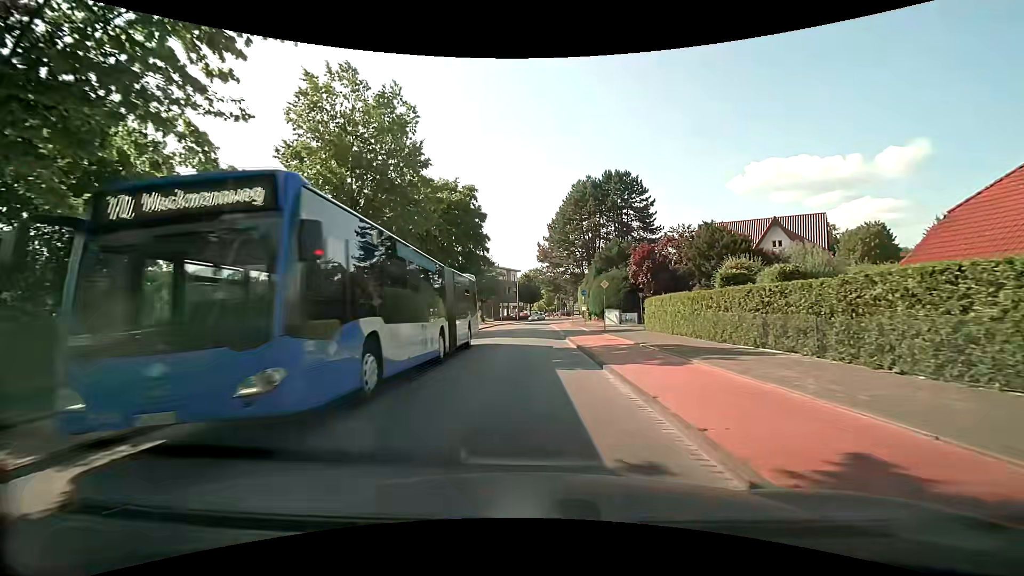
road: tertiary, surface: asphalt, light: Day
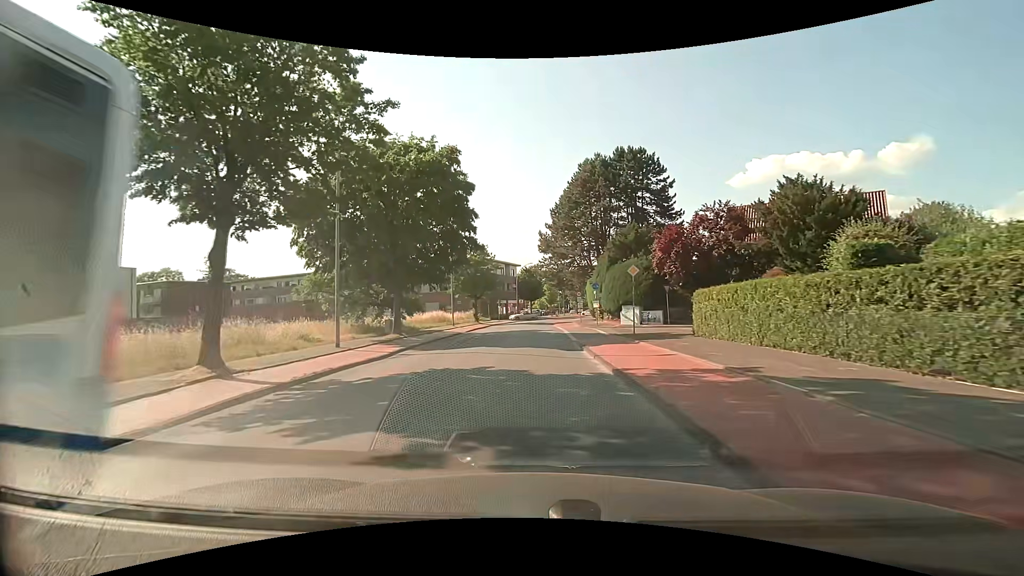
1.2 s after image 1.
(0.0, +8.8) m; -1°
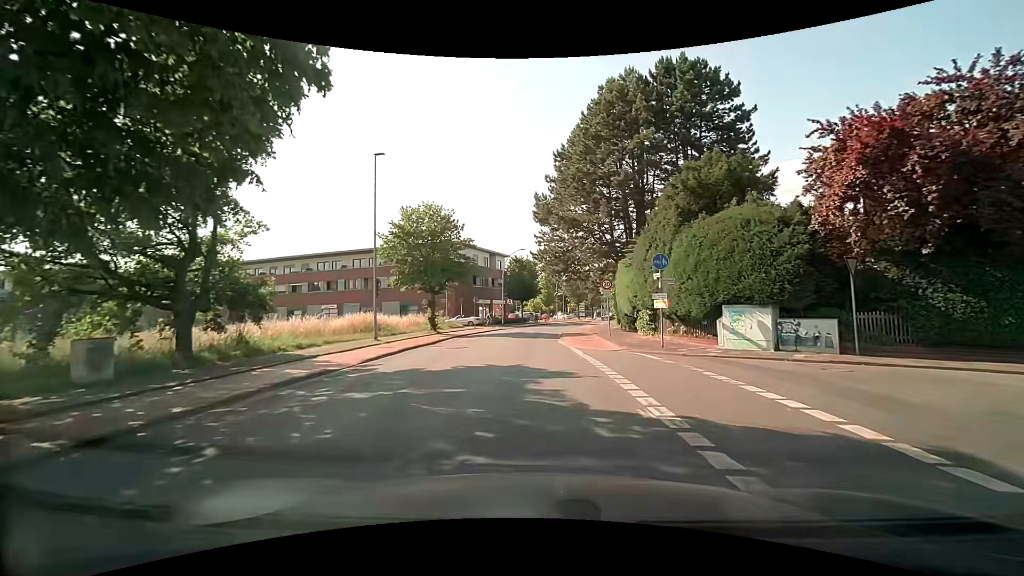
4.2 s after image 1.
(+0.2, +22.6) m; +2°
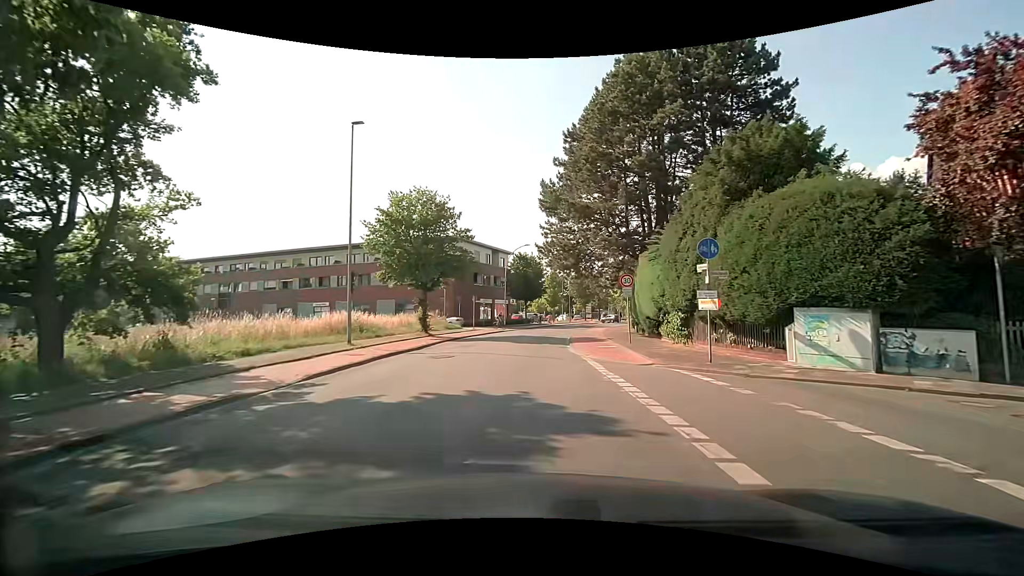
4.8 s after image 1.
(-0.1, +4.5) m; -1°
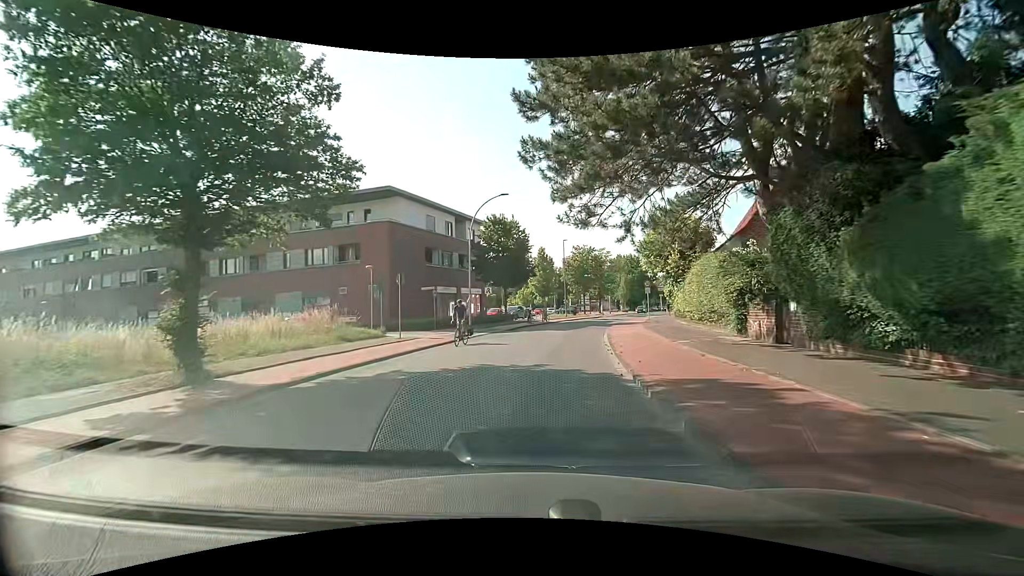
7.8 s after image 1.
(0.0, +22.2) m; +2°
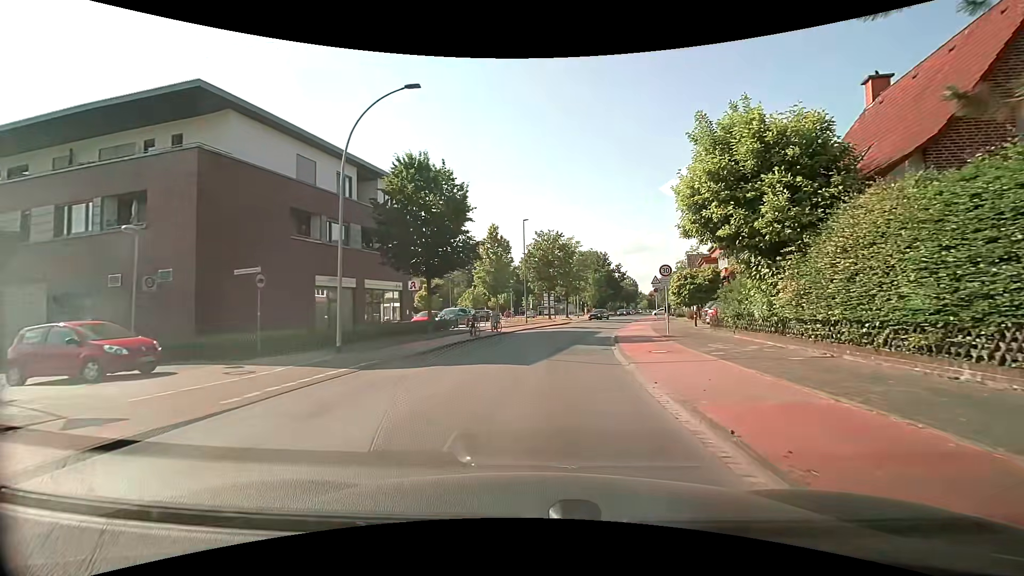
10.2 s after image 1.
(+0.6, +17.4) m; +4°
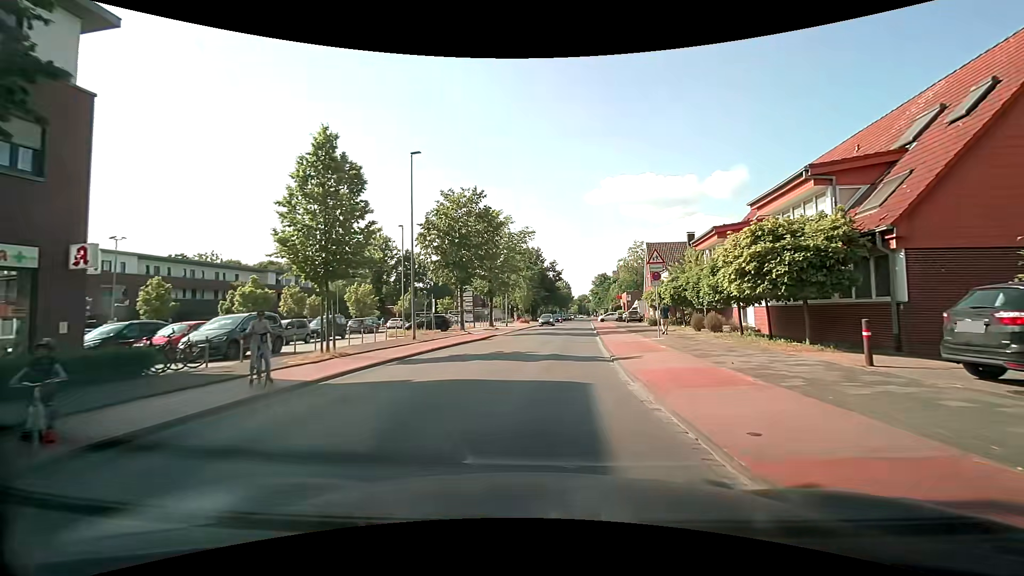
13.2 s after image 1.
(+1.5, +22.0) m; +8°
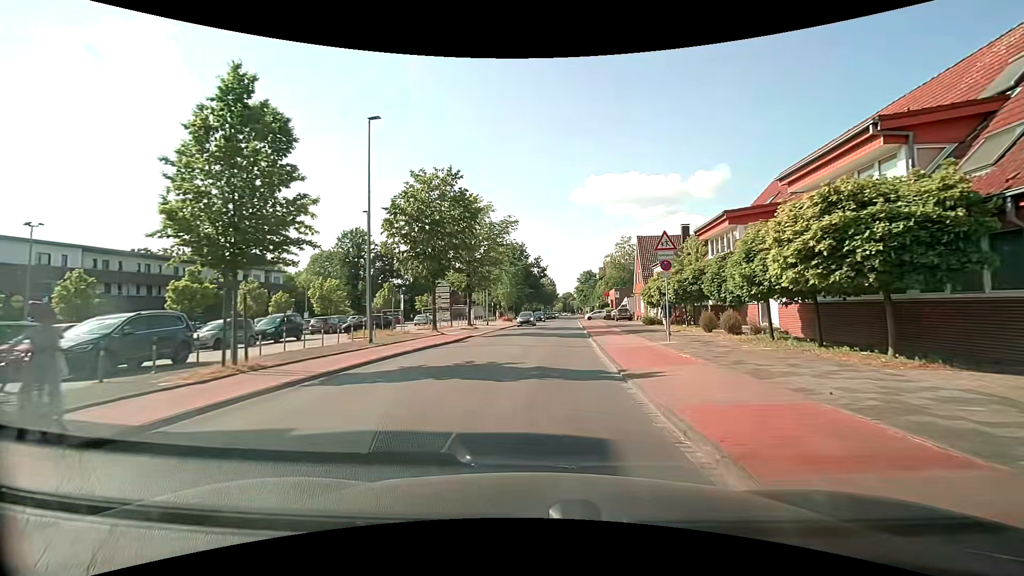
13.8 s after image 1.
(+0.1, +4.5) m; +2°
(0, +10) (+1, +20) (+2, +30) (+2, +40) (+3, +50) (+4, +60) (+5, +70) (+5, +80) (+6, +90) (+7, +100) m
